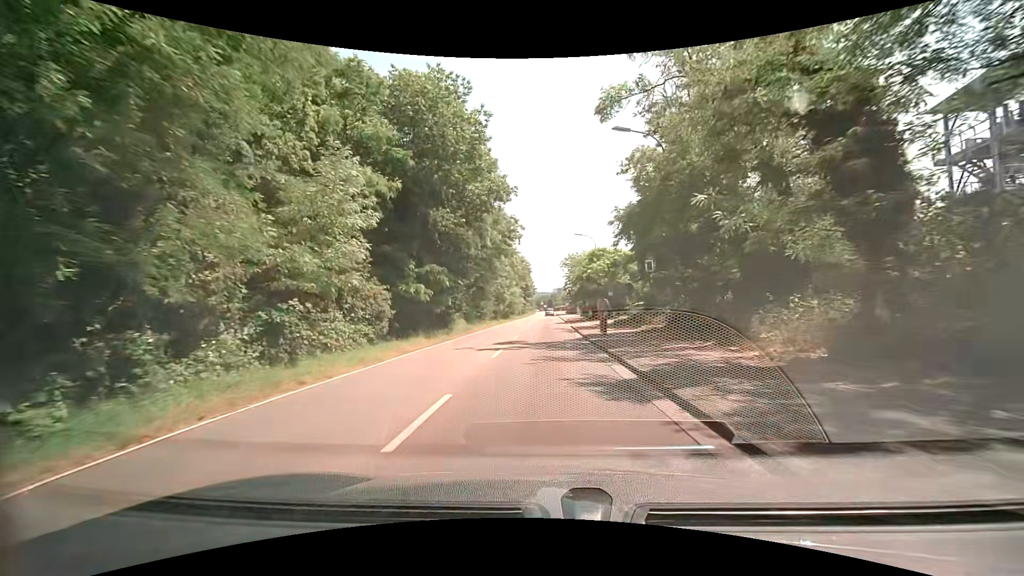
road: secondary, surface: asphalt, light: Day
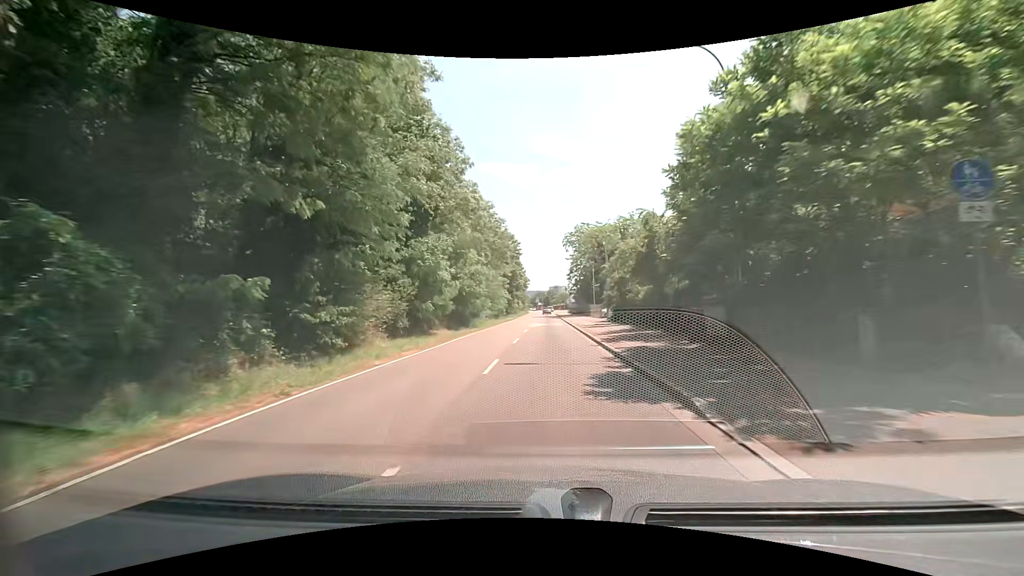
(0.0, +39.7) m; 0°
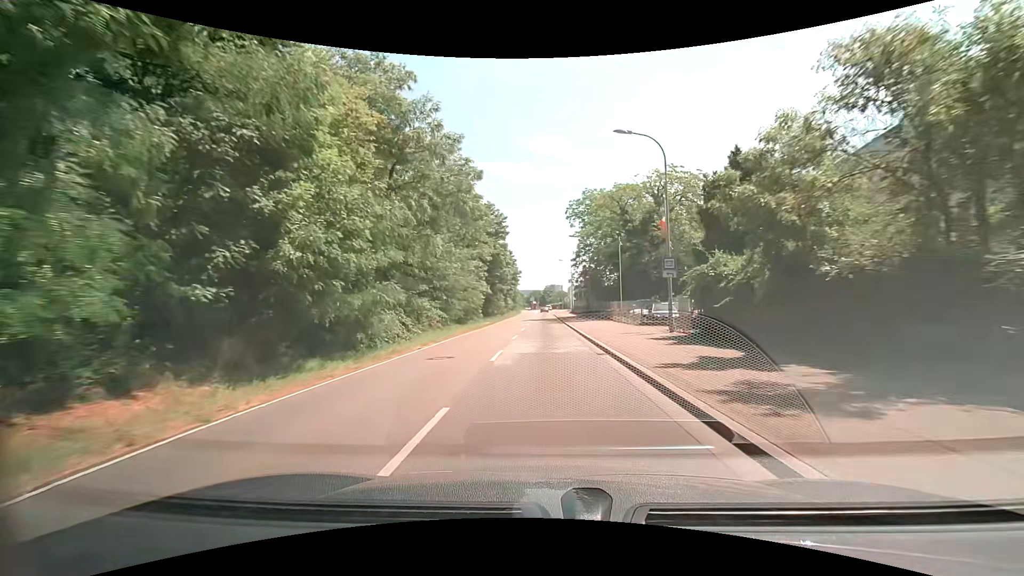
(+0.1, +25.0) m; +1°
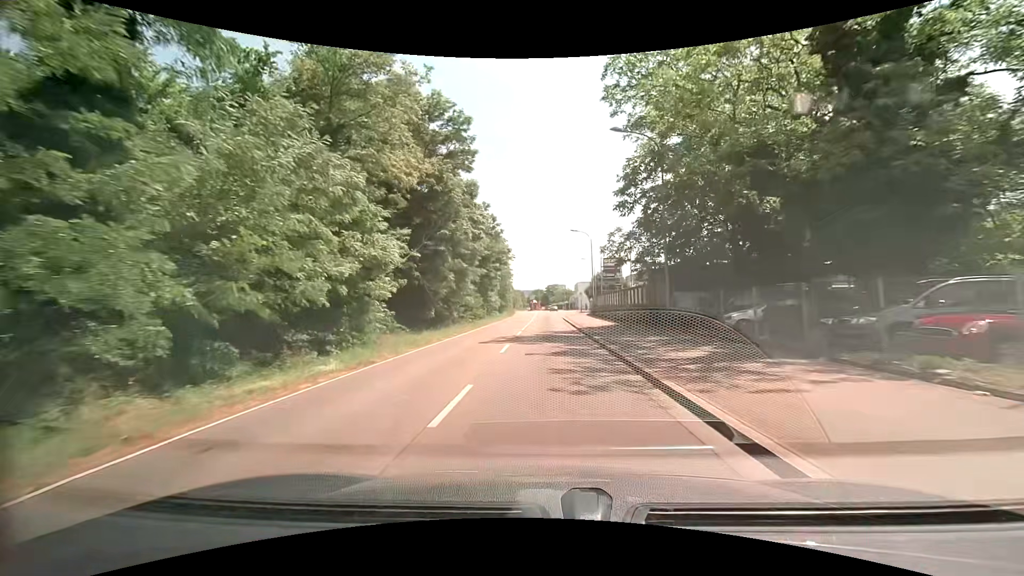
(-0.2, +34.3) m; 0°
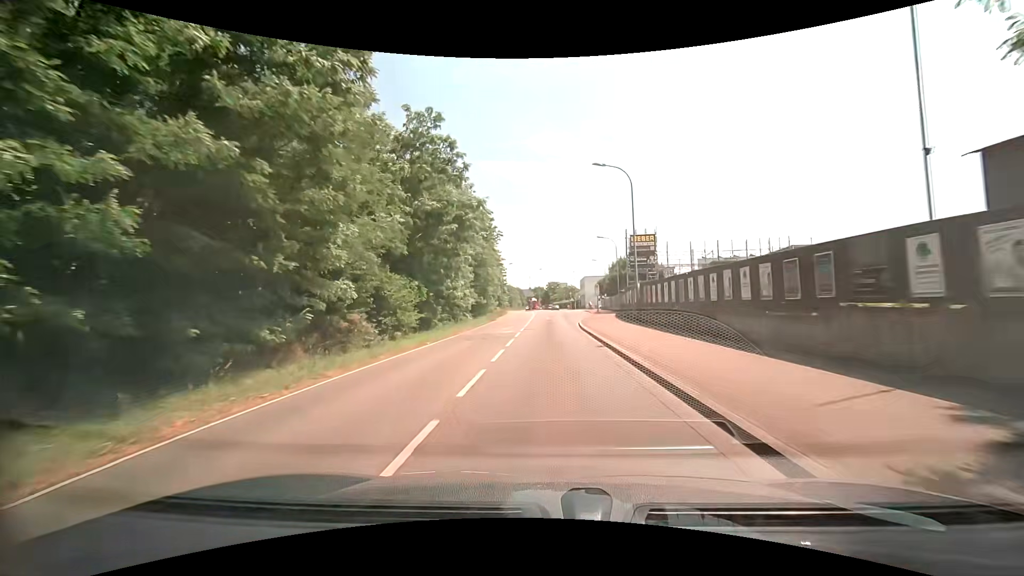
(0.0, +25.2) m; 0°
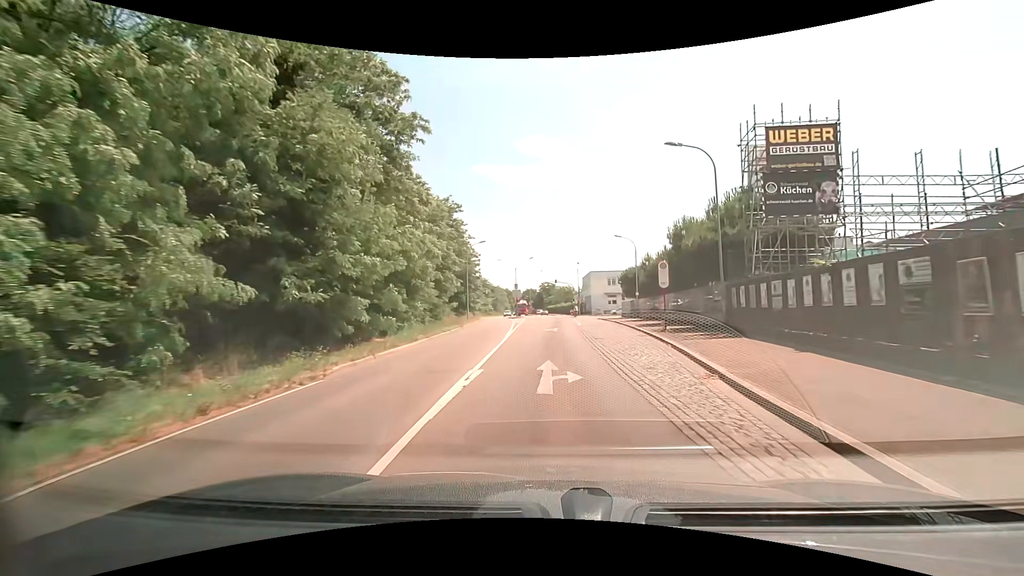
(-0.2, +36.0) m; 0°
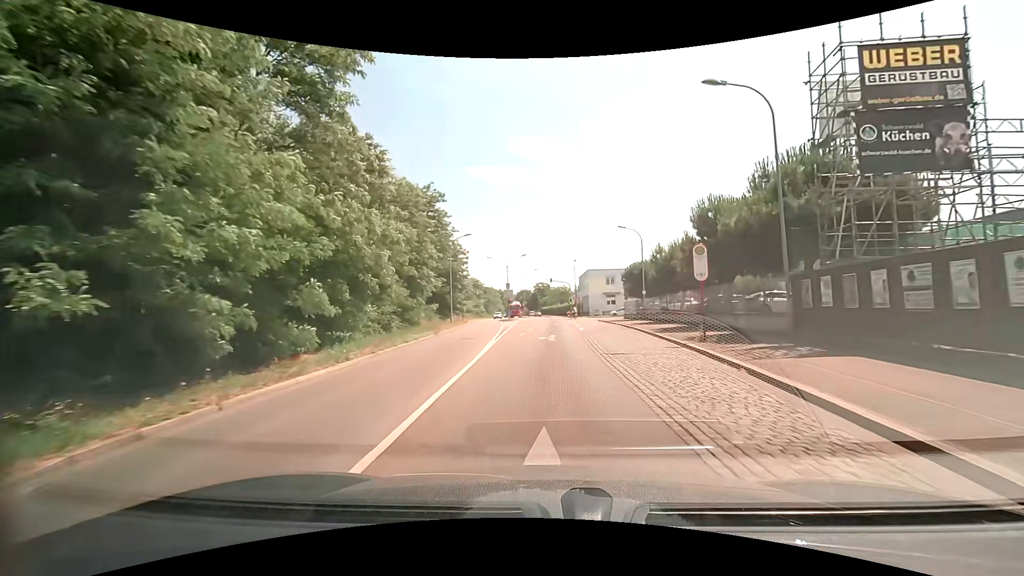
(0.0, +6.9) m; 0°
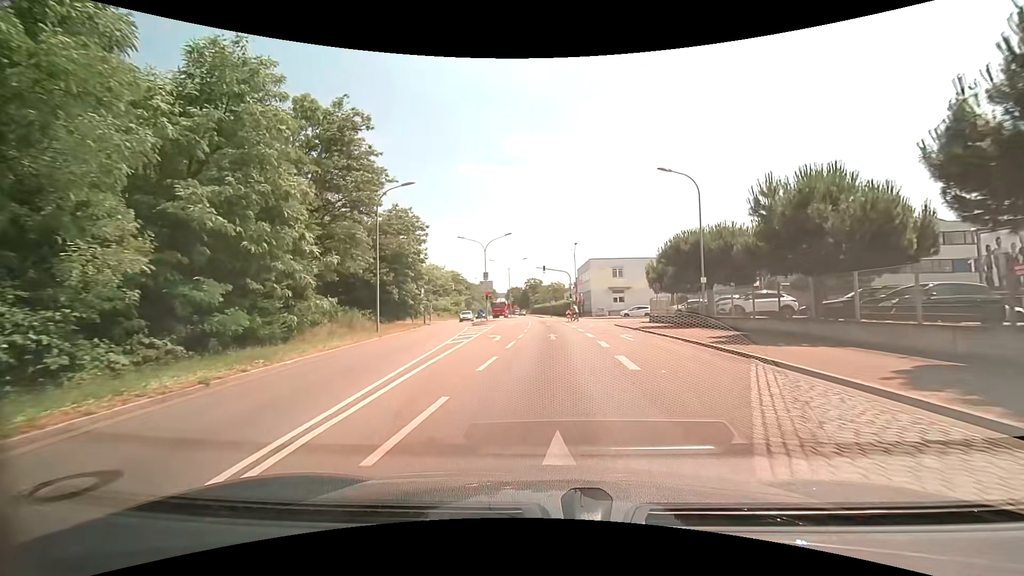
(+0.3, +20.2) m; +1°
(0, +10) (0, +20) (0, +30) (0, +40) (0, +50) (0, +60) (-1, +70) (-1, +80) (-2, +90) (-3, +100) m
